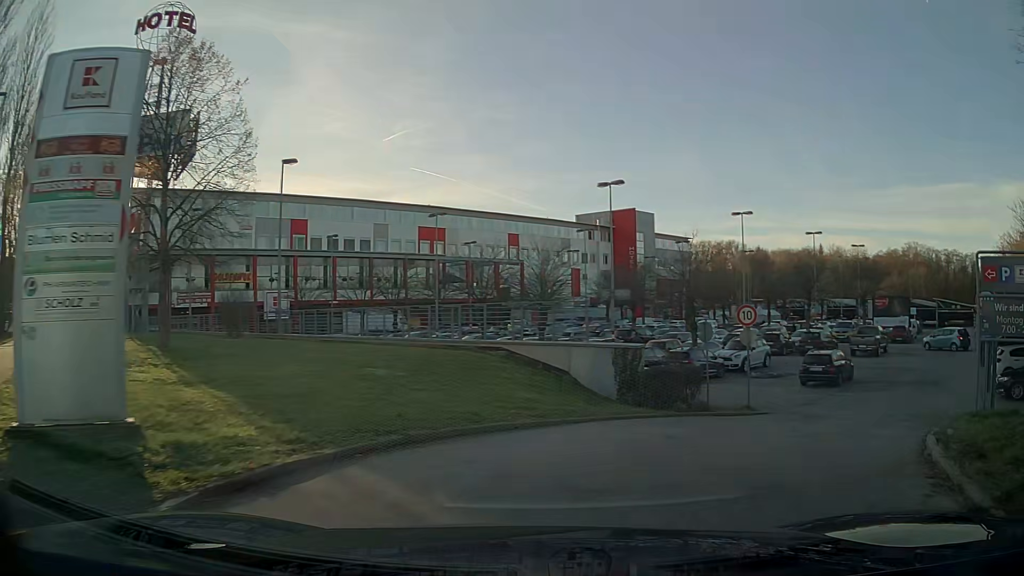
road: service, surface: asphalt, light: Day
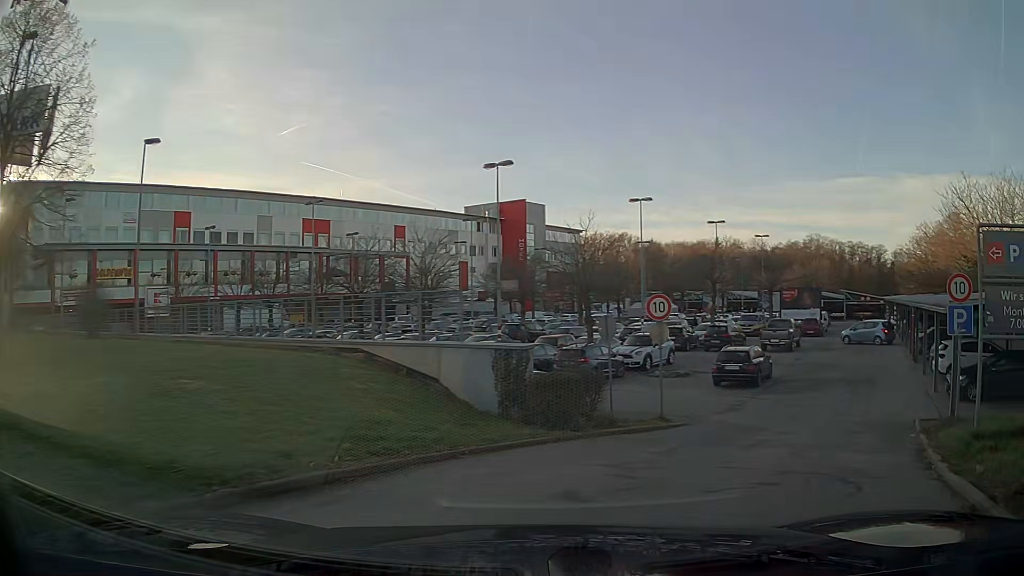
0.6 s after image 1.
(+0.3, +3.2) m; +9°
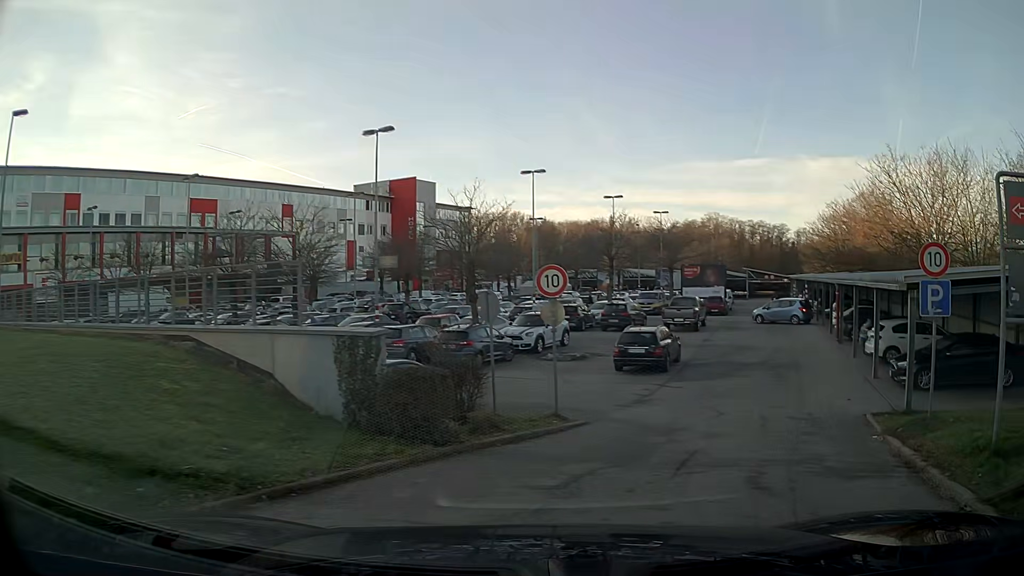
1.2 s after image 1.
(+0.2, +2.8) m; +9°
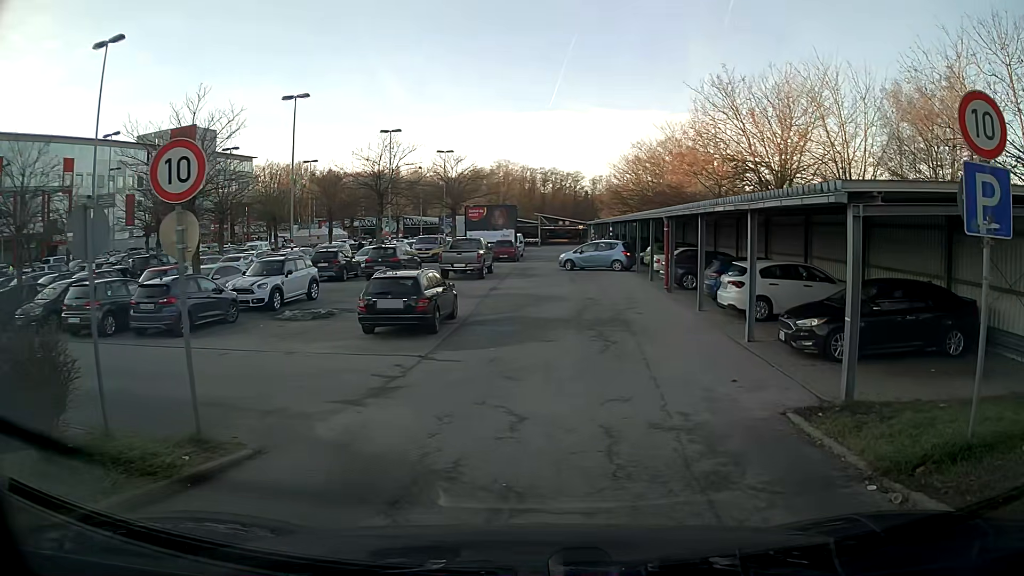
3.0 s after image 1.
(+0.9, +6.2) m; +15°
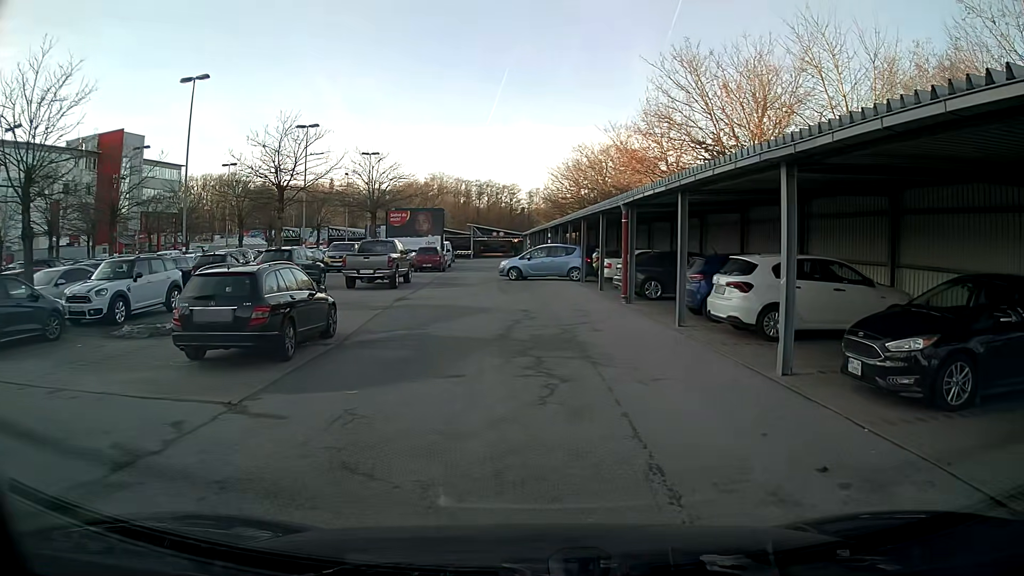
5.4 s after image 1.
(+0.3, +5.5) m; +6°
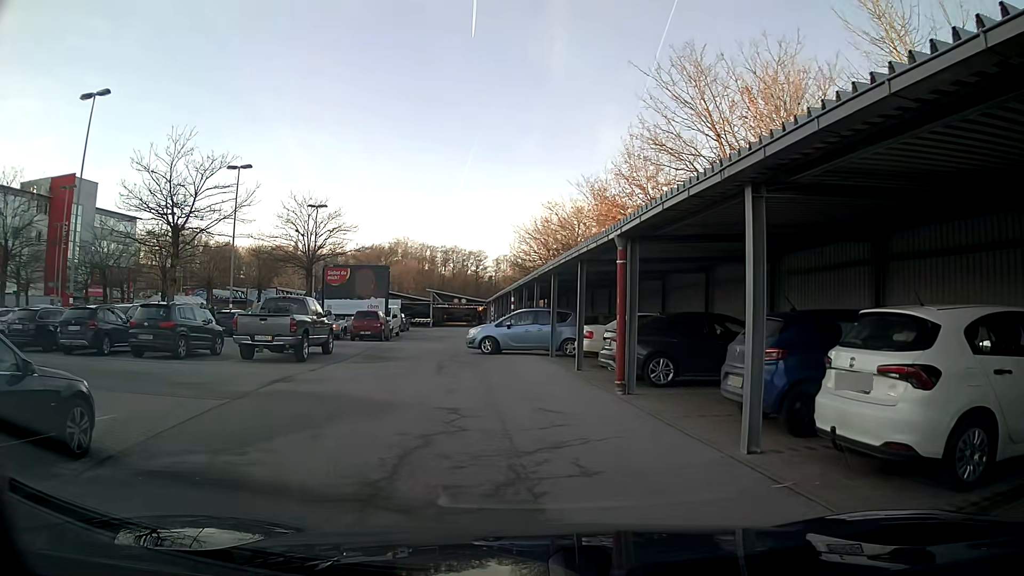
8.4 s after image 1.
(+0.2, +6.9) m; 0°
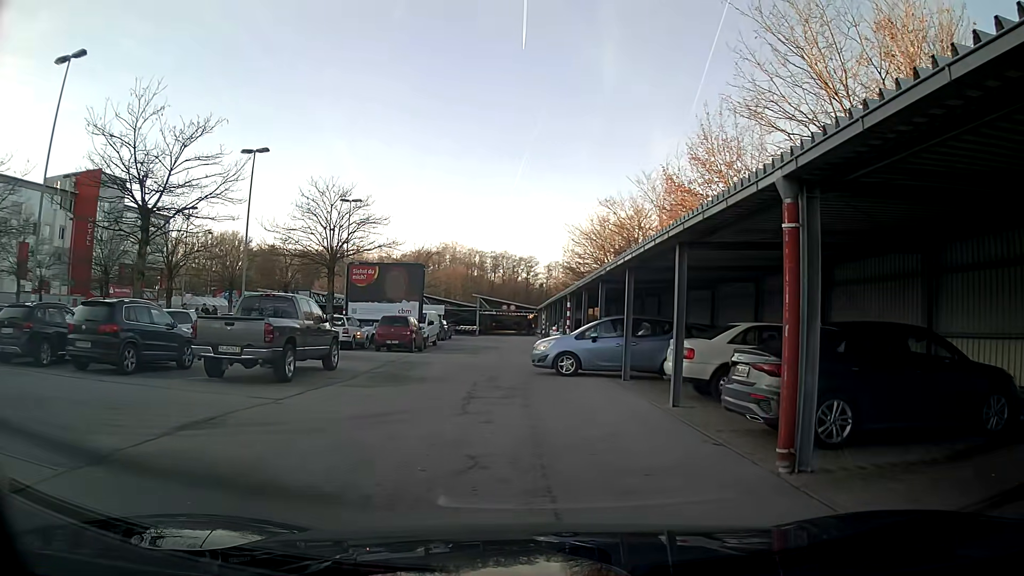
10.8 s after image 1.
(-0.2, +5.4) m; -3°
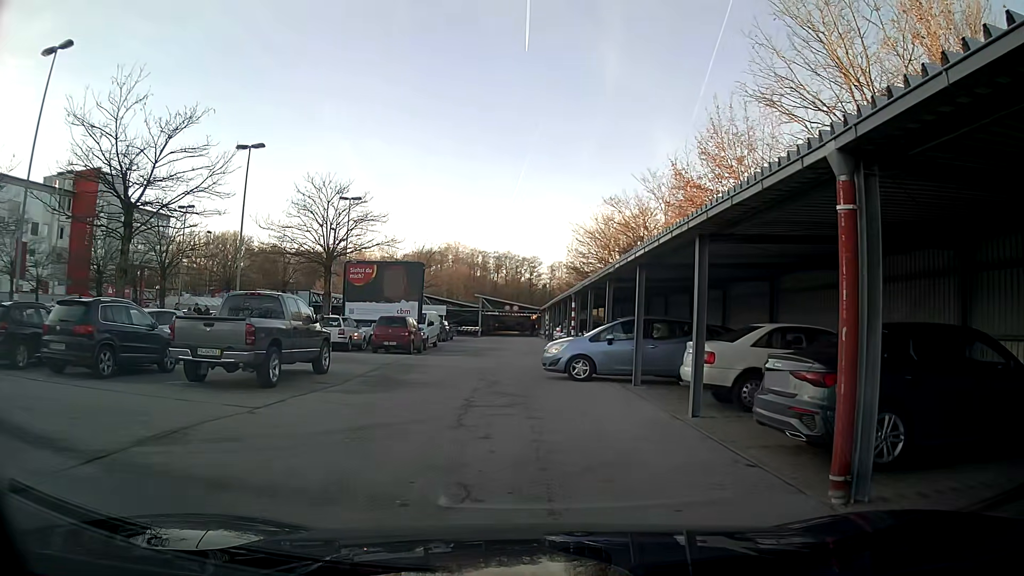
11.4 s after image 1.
(0.0, +1.1) m; 0°
(0, +10) (0, +20) (-8, +26) (-18, +26) (-27, +28) (-37, +28) (-47, +29) (-55, +33) (-55, +43) (-54, +53) m
